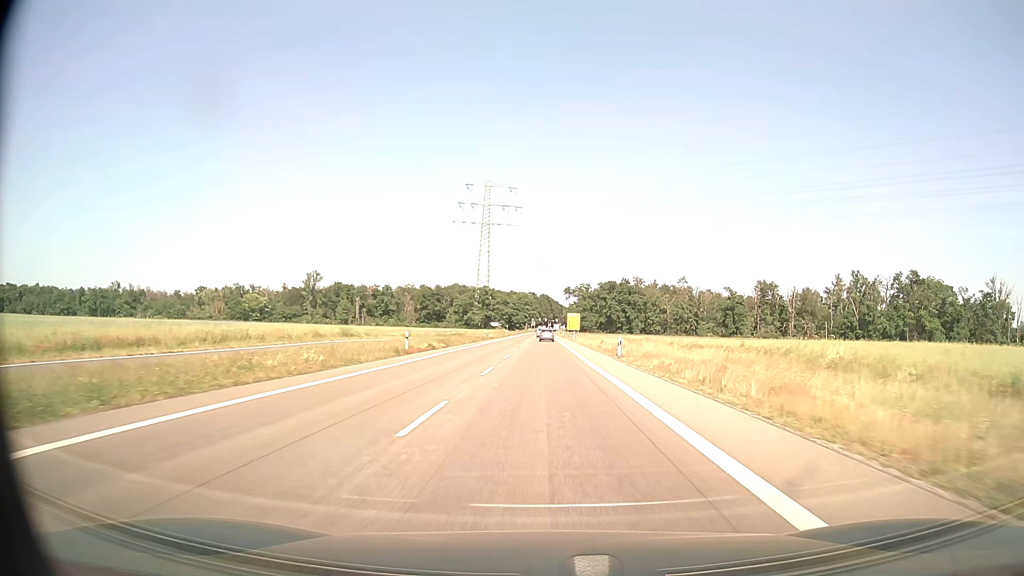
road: secondary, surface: asphalt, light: Day
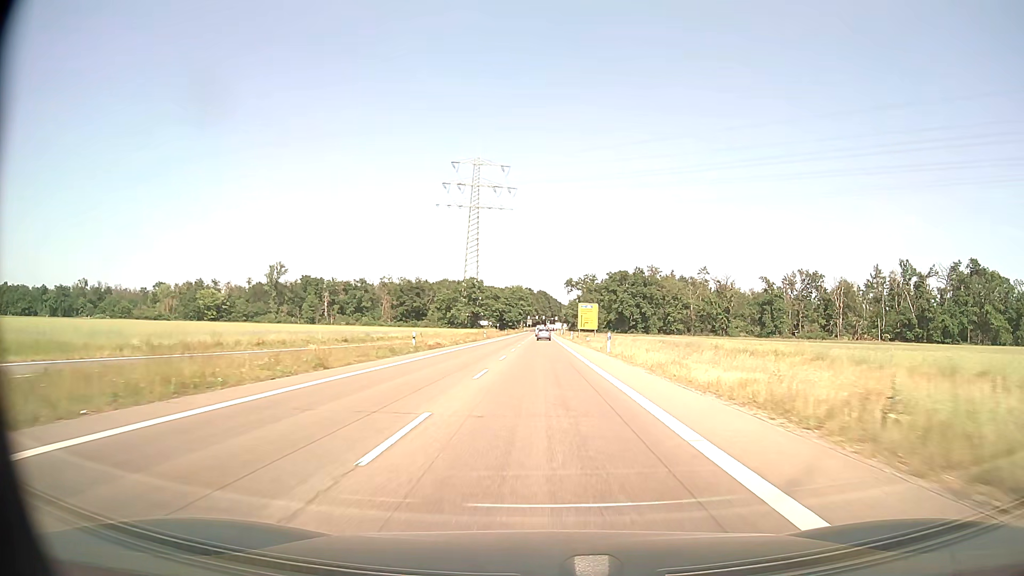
(+0.1, +47.2) m; 0°
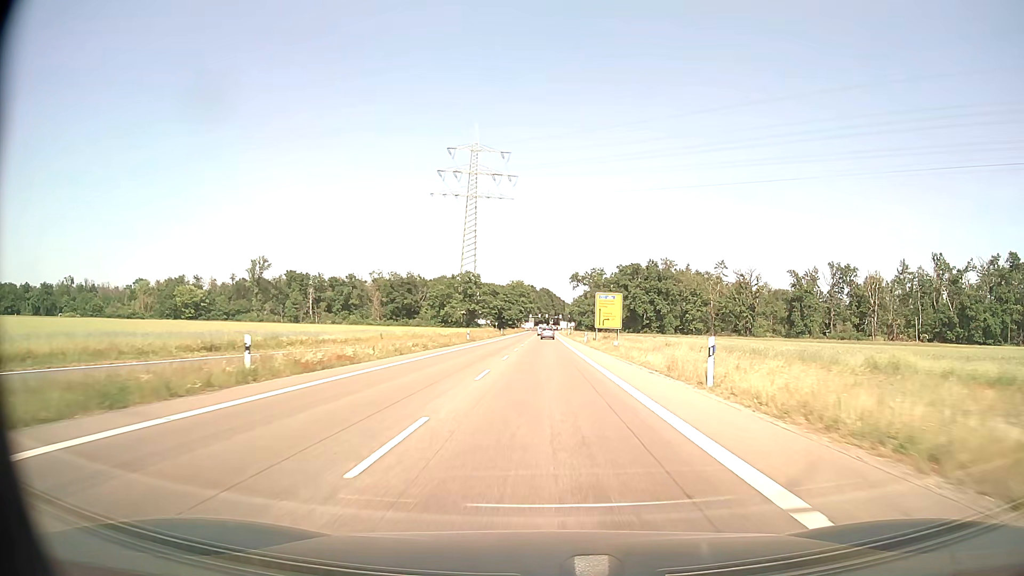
(-0.1, +23.3) m; 0°
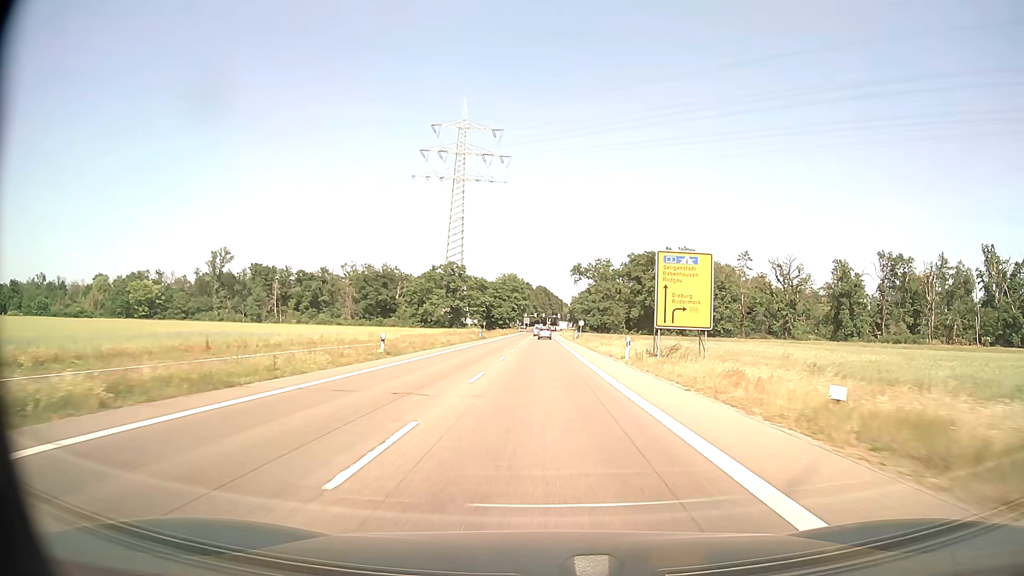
(+0.1, +34.5) m; 0°
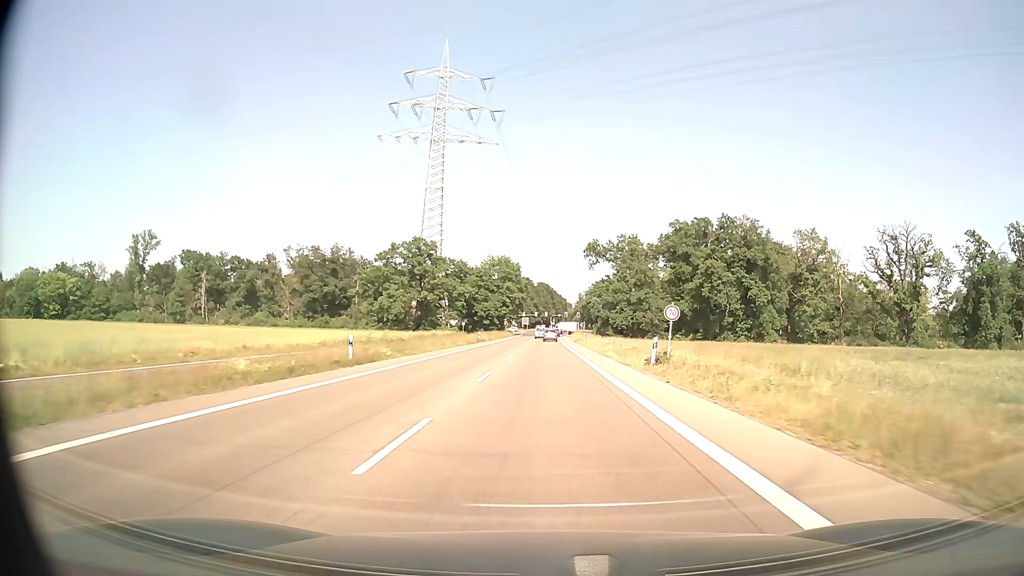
(0.0, +56.2) m; 0°
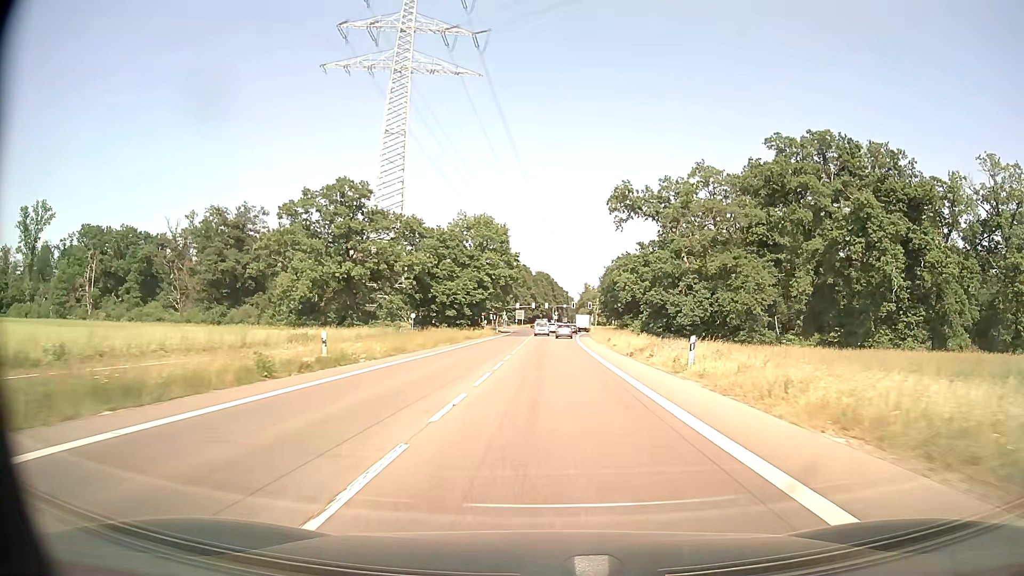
(0.0, +53.5) m; 0°
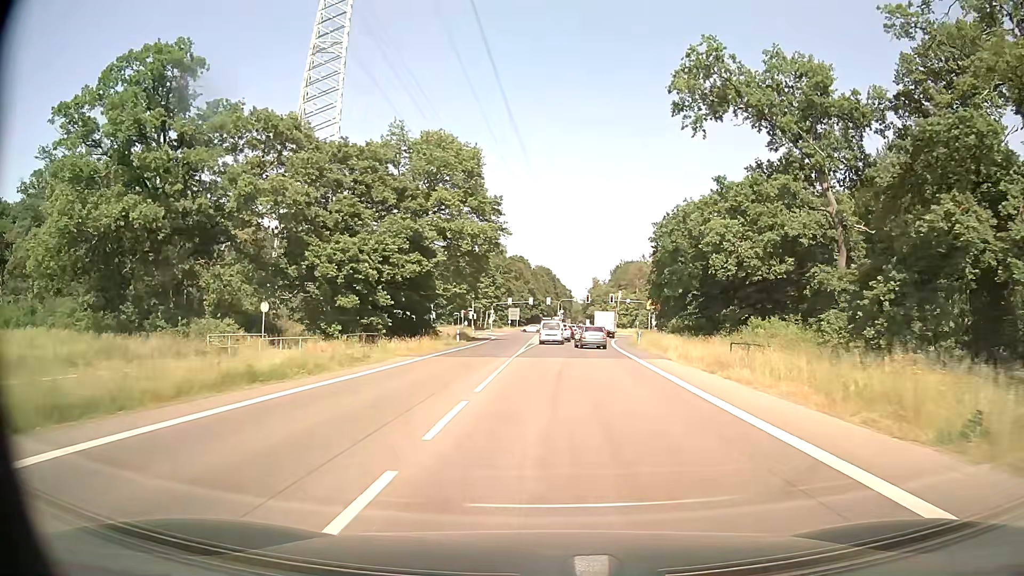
(0.0, +46.5) m; 0°
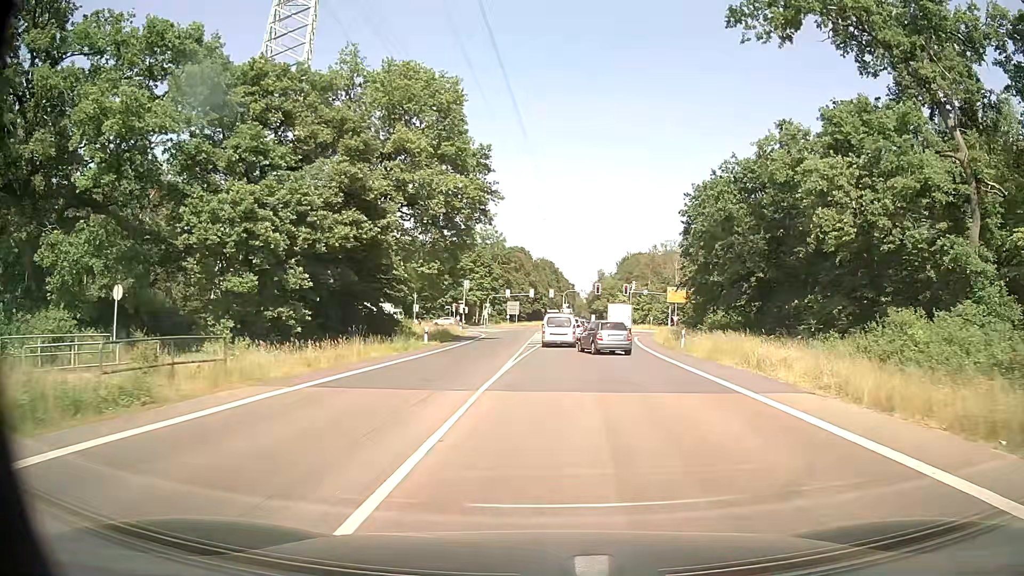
(-0.1, +15.1) m; 0°
(0, +10) (0, +20) (+1, +30) (+1, +40) (+2, +50) (+3, +60) (+4, +70) (+5, +80) (+6, +90) (+6, +100) m
